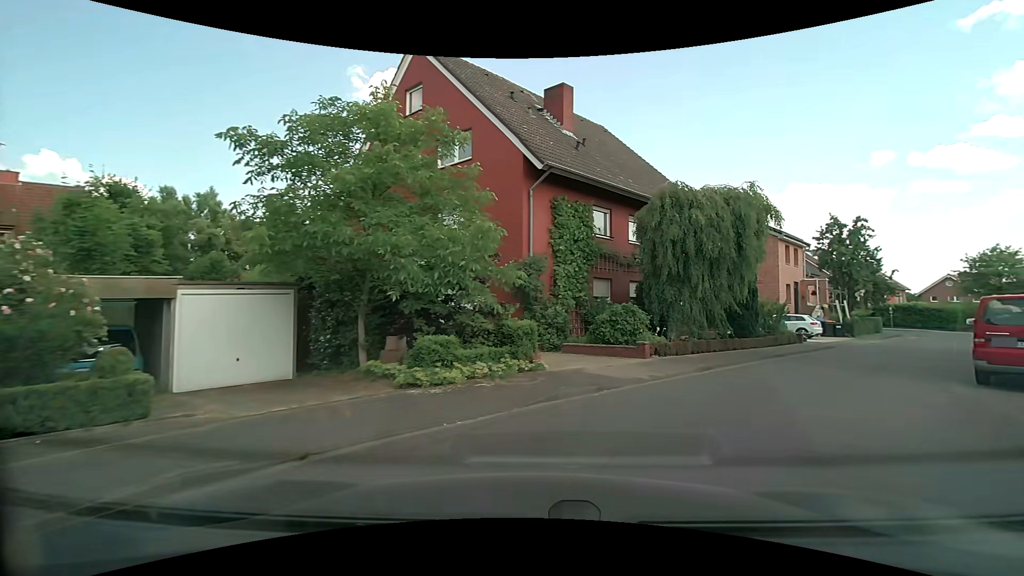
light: Day
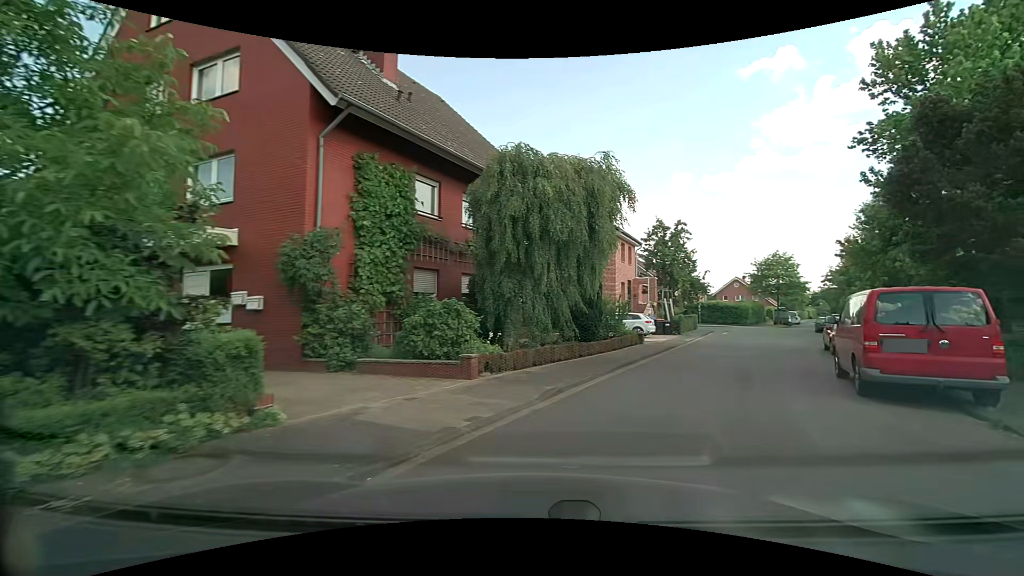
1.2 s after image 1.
(+0.8, +4.6) m; +18°
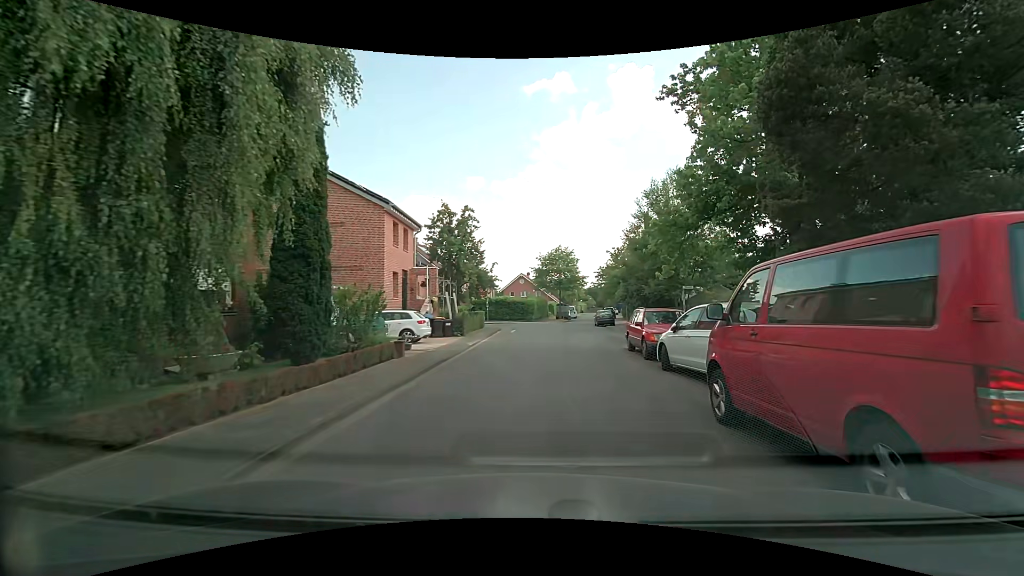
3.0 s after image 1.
(+1.9, +7.6) m; +24°
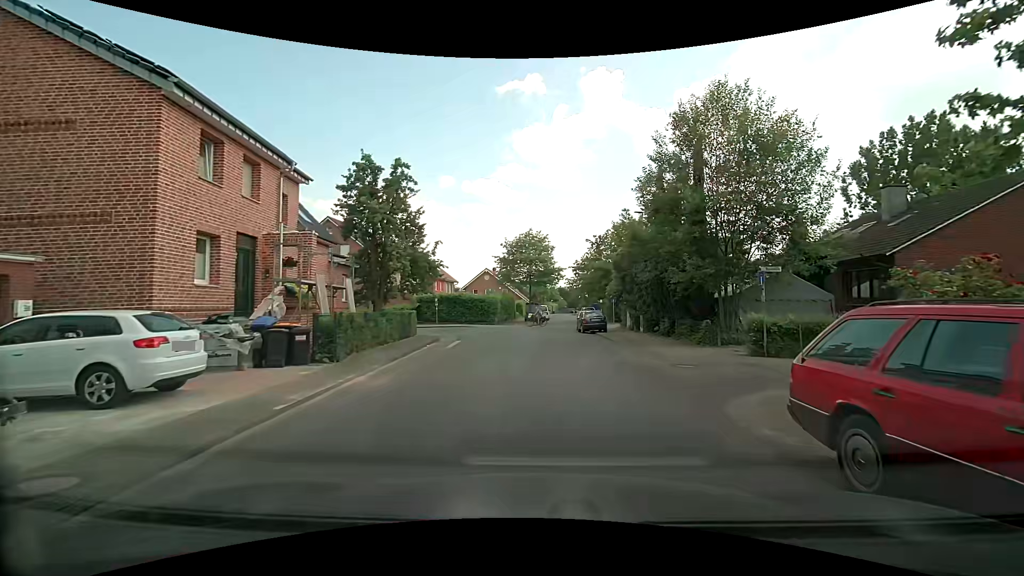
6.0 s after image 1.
(+0.5, +13.4) m; +3°
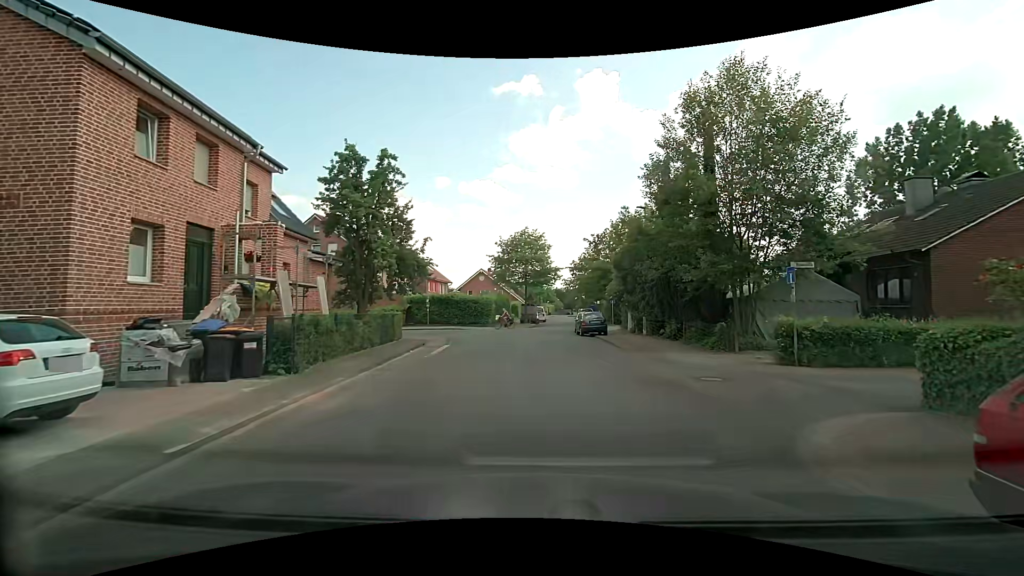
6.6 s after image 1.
(0.0, +2.0) m; +1°
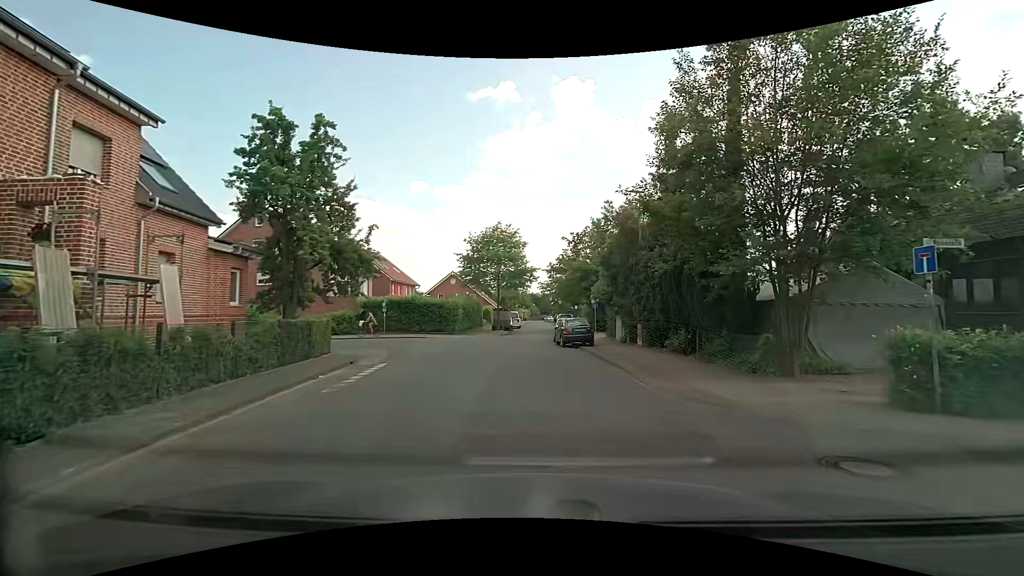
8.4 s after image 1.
(+0.2, +5.6) m; +3°
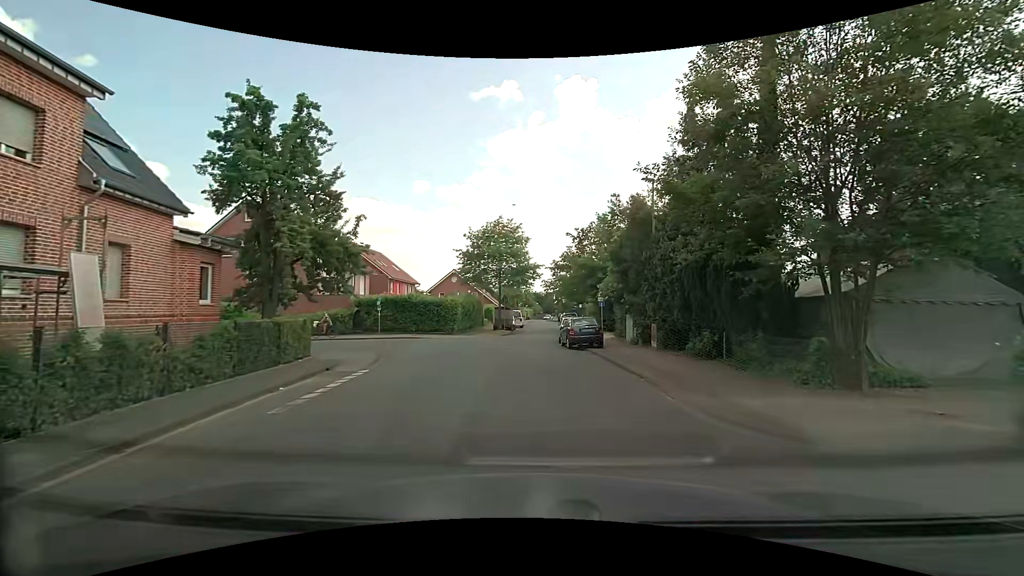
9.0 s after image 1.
(0.0, +2.2) m; 0°
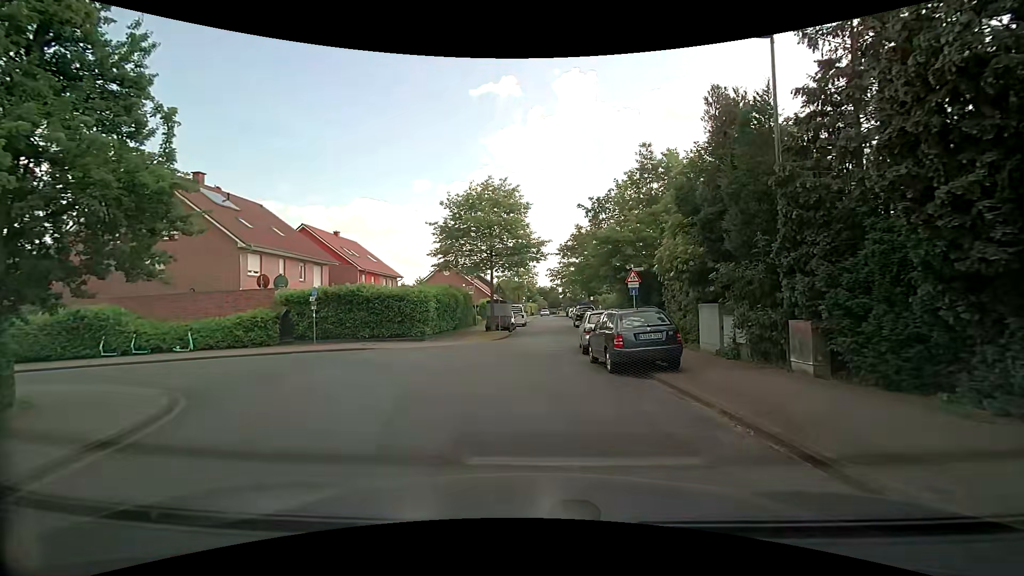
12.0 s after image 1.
(0.0, +11.4) m; 0°
